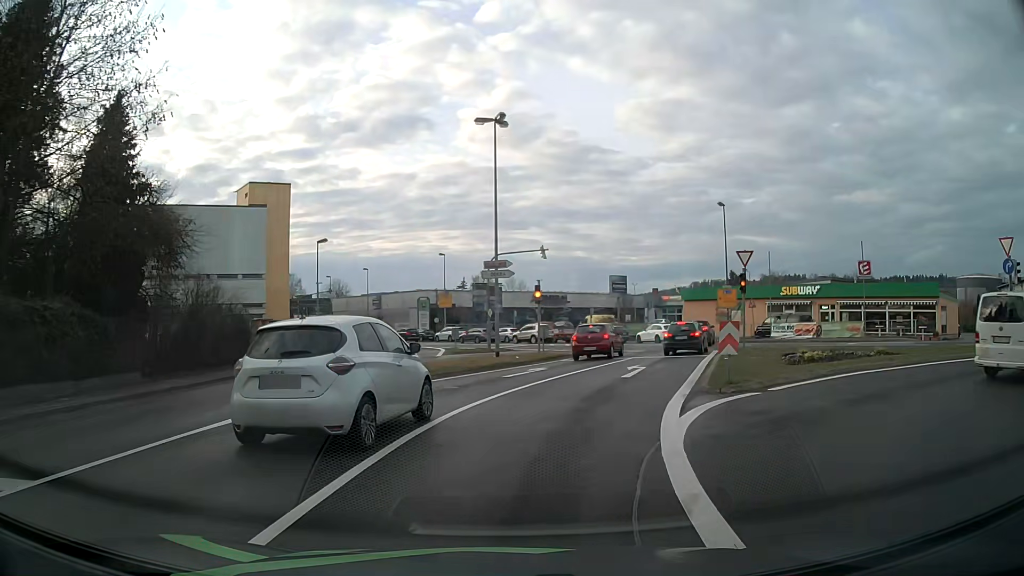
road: tertiary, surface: asphalt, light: Day
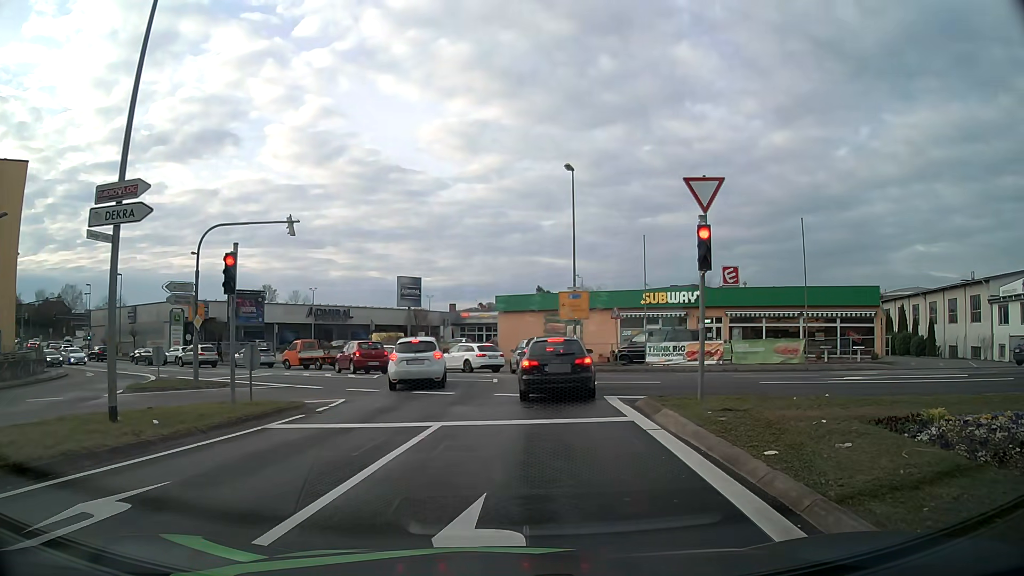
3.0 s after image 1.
(+2.3, +16.5) m; +17°
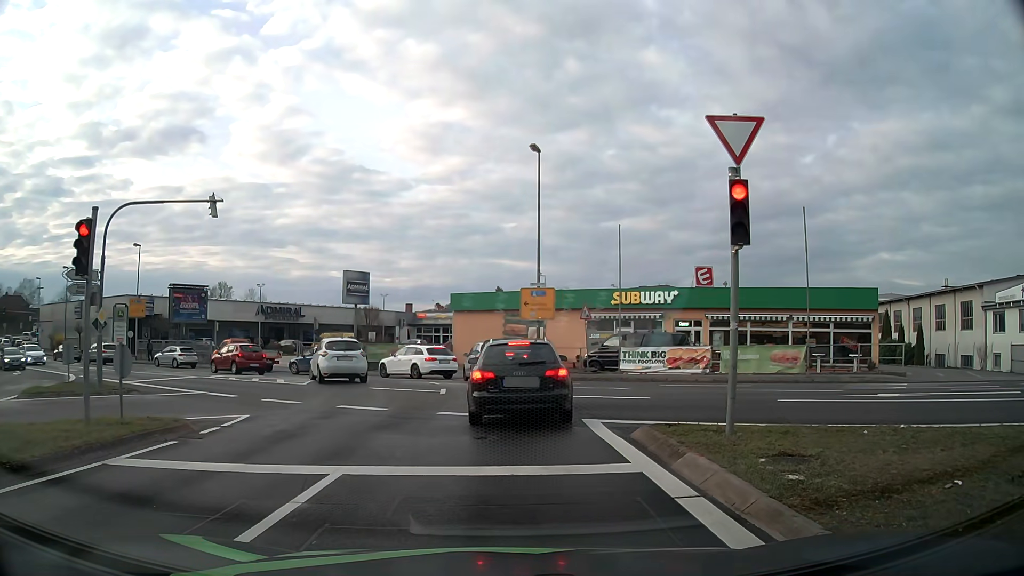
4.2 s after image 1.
(+0.2, +3.9) m; +4°
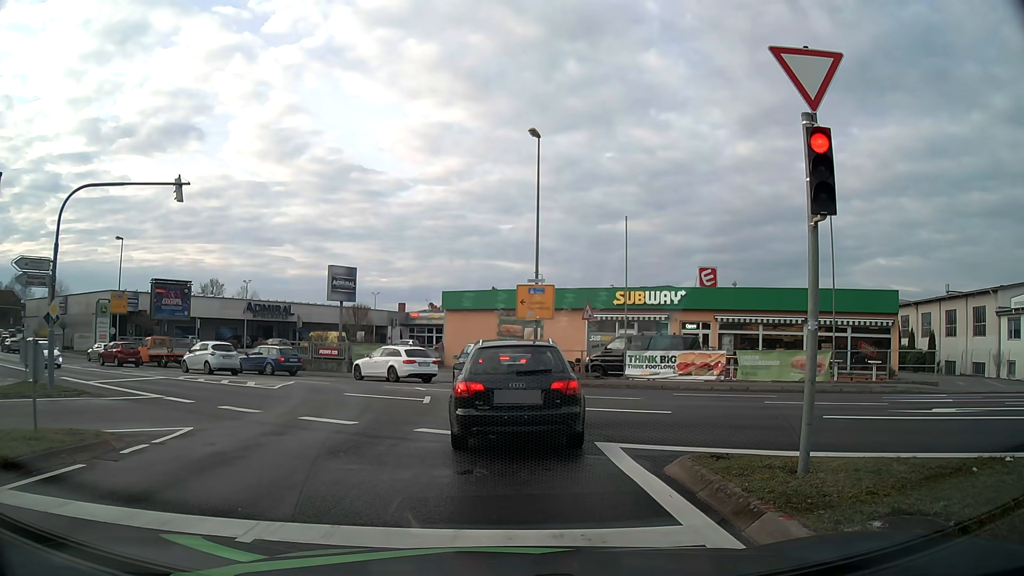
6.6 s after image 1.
(0.0, +2.3) m; +1°
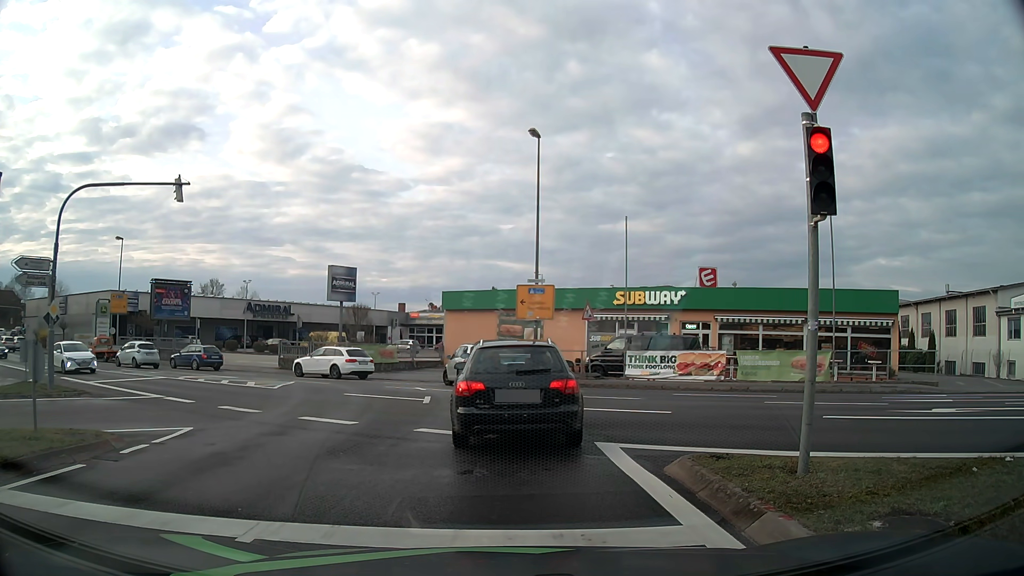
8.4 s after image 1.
(0.0, 0.0) m; 0°
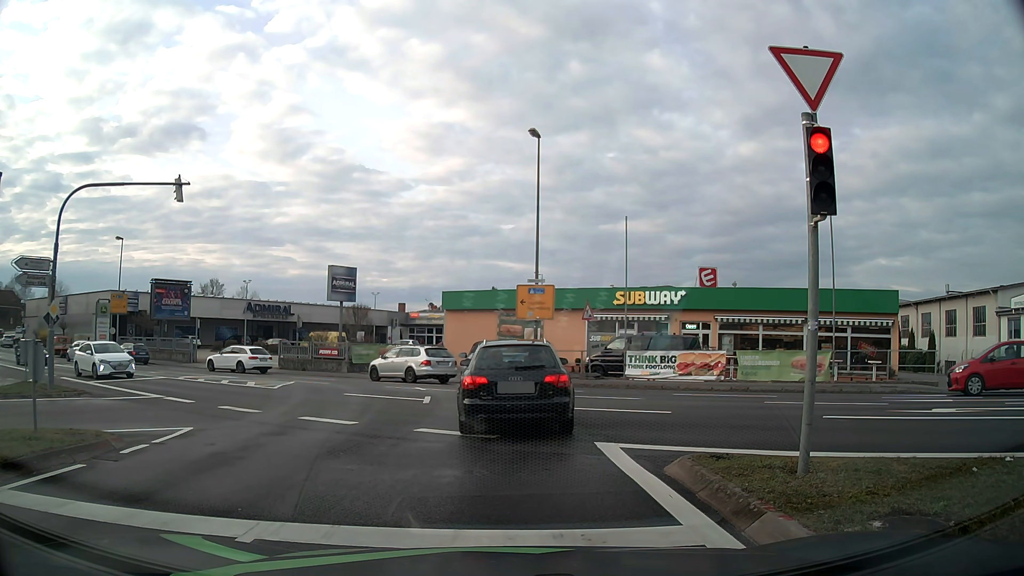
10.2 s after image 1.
(0.0, 0.0) m; 0°
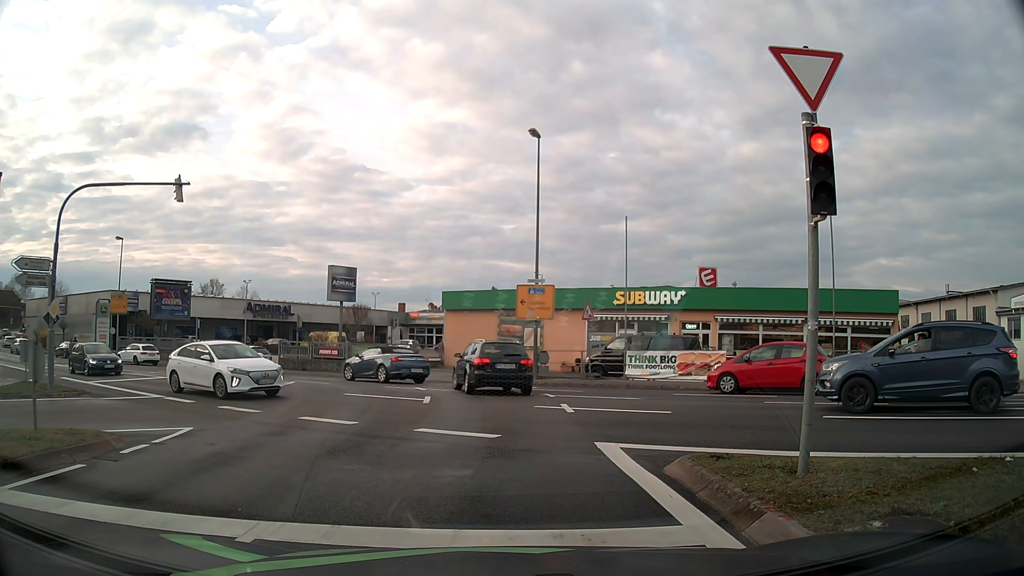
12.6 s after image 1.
(0.0, 0.0) m; 0°
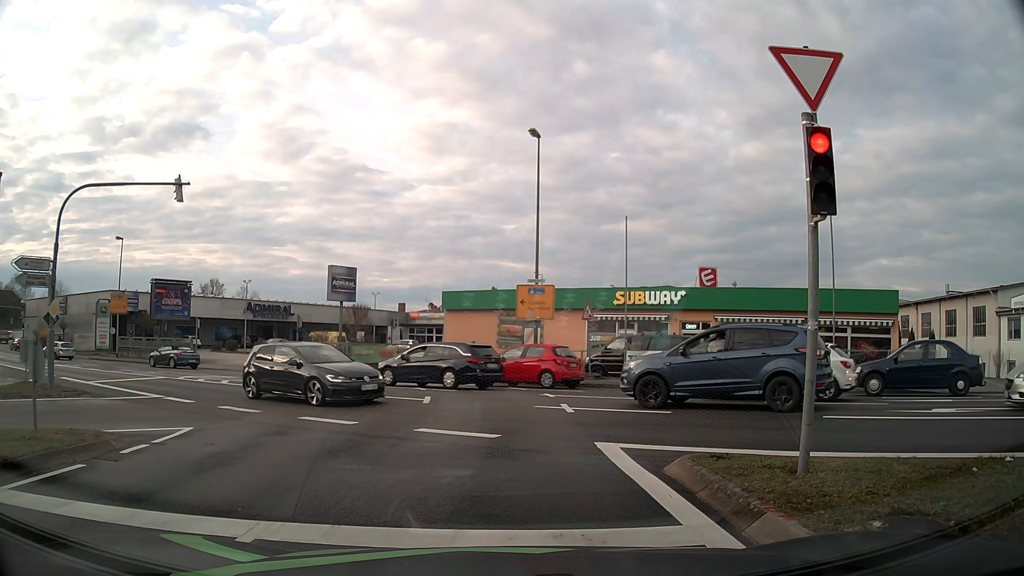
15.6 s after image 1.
(0.0, 0.0) m; 0°
(0, +10) (0, +20) (-4, +29) (-12, +36) (-20, +41) (-29, +46) (-38, +51) (-46, +56) (-55, +61) (-63, +67) m
